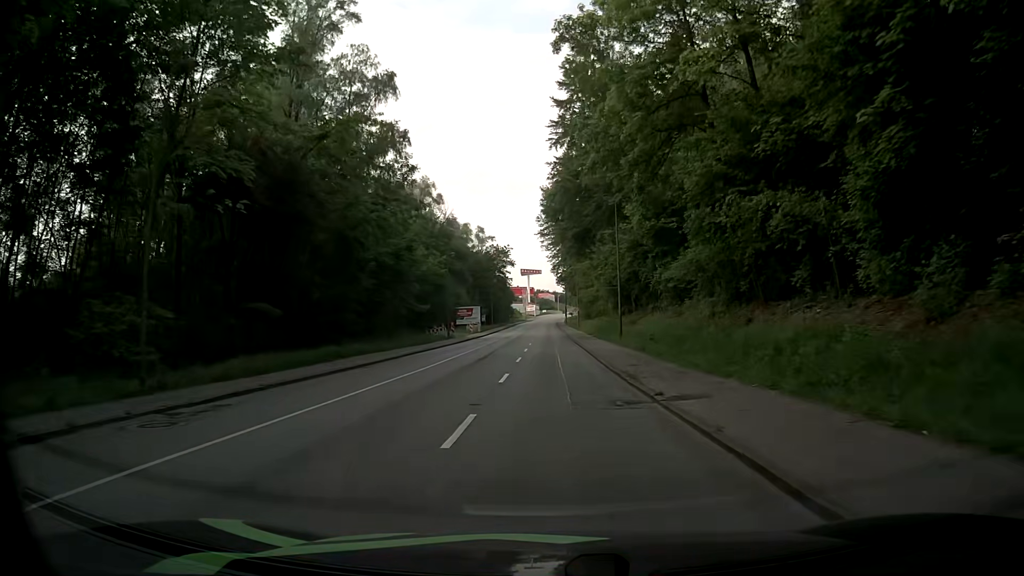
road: tertiary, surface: asphalt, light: Day
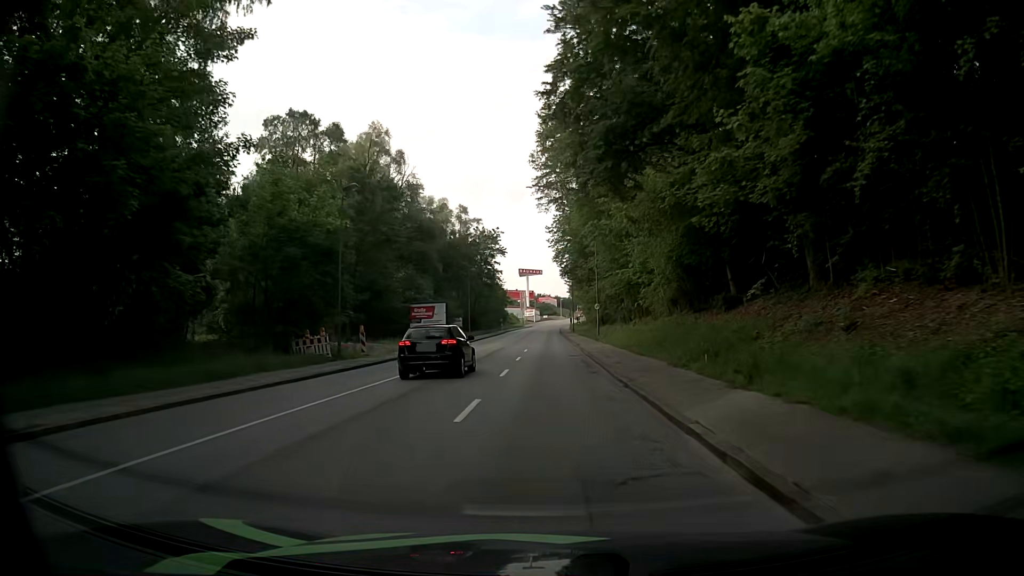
(+0.1, +33.9) m; 0°
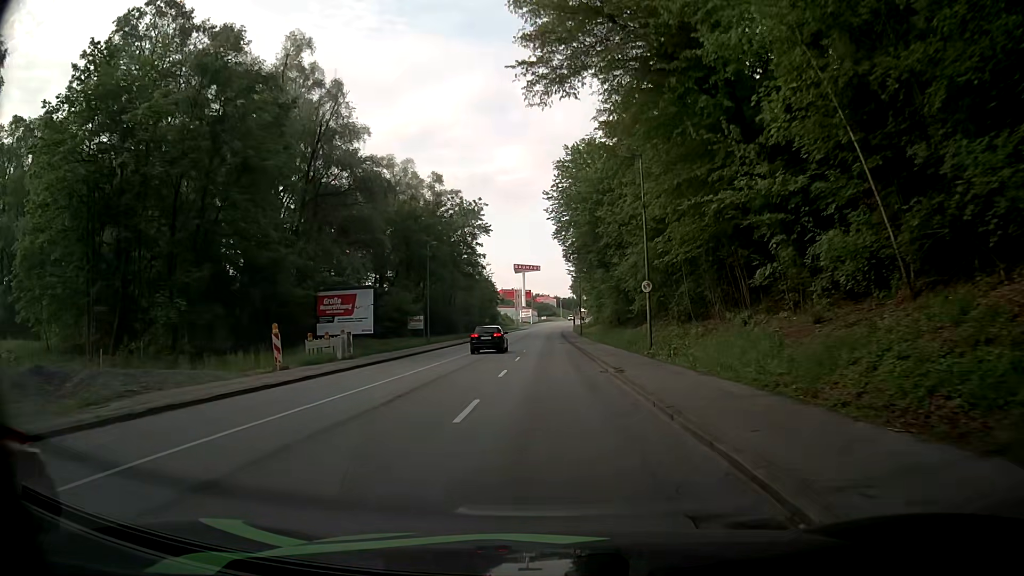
(-0.2, +27.2) m; -1°
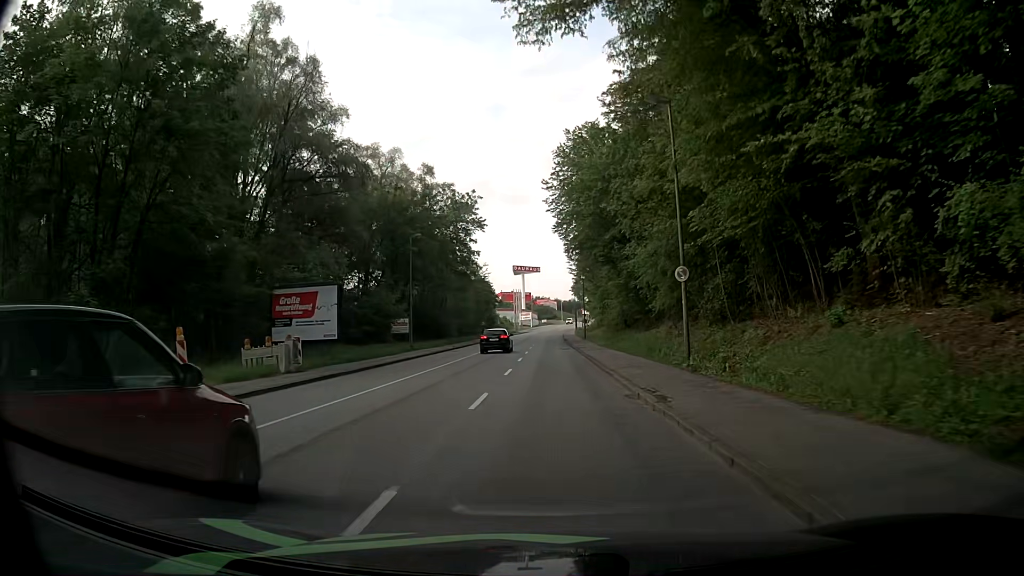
(+0.1, +6.9) m; +3°
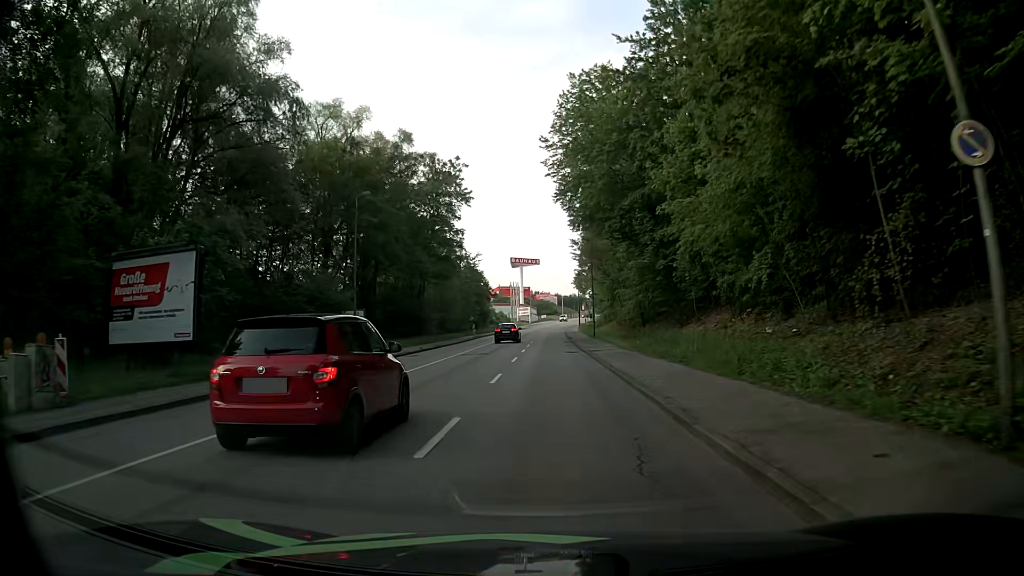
(-0.4, +13.9) m; -2°
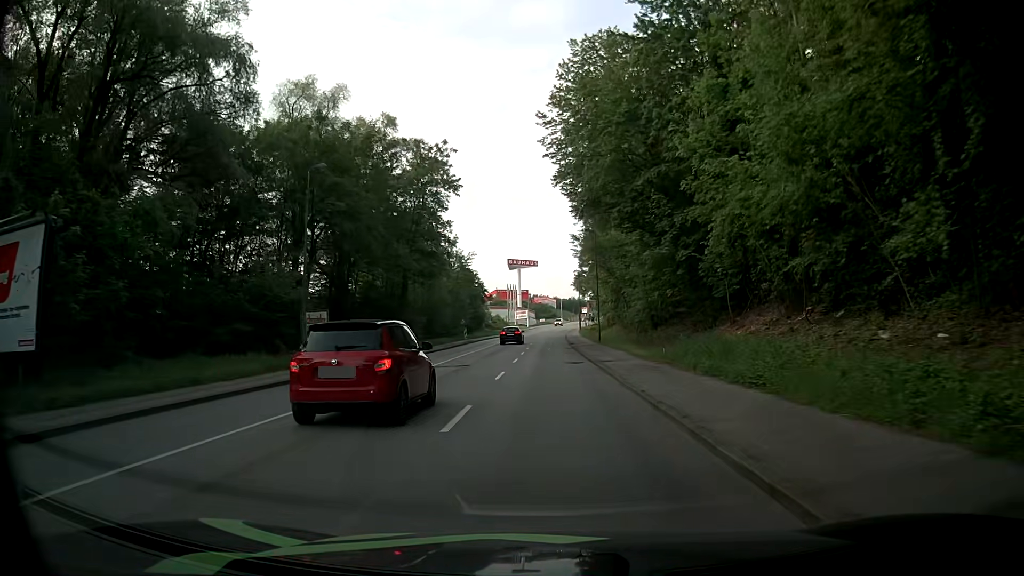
(0.0, +7.0) m; -1°
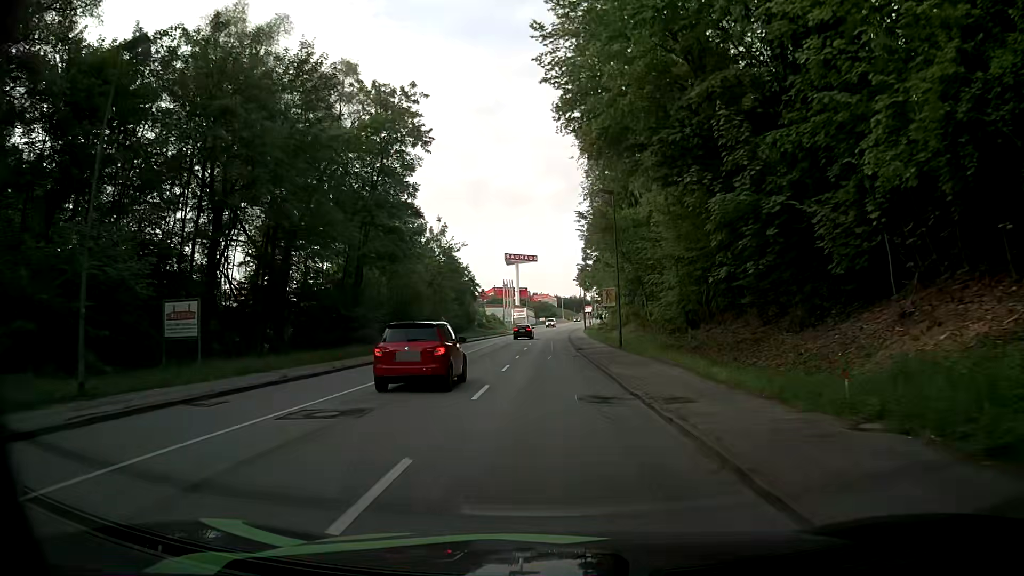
(+0.1, +14.2) m; -1°
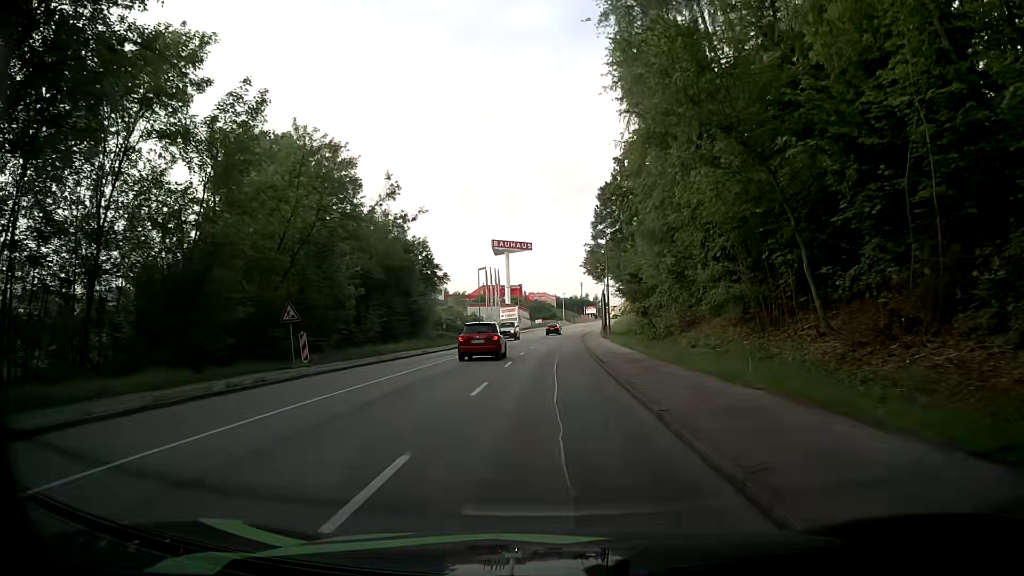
(+0.6, +35.9) m; +1°
(0, +10) (0, +20) (0, +30) (+1, +40) (+1, +50) (+2, +60) (+2, +70) (+3, +80) (+4, +90) (+5, +100) m
